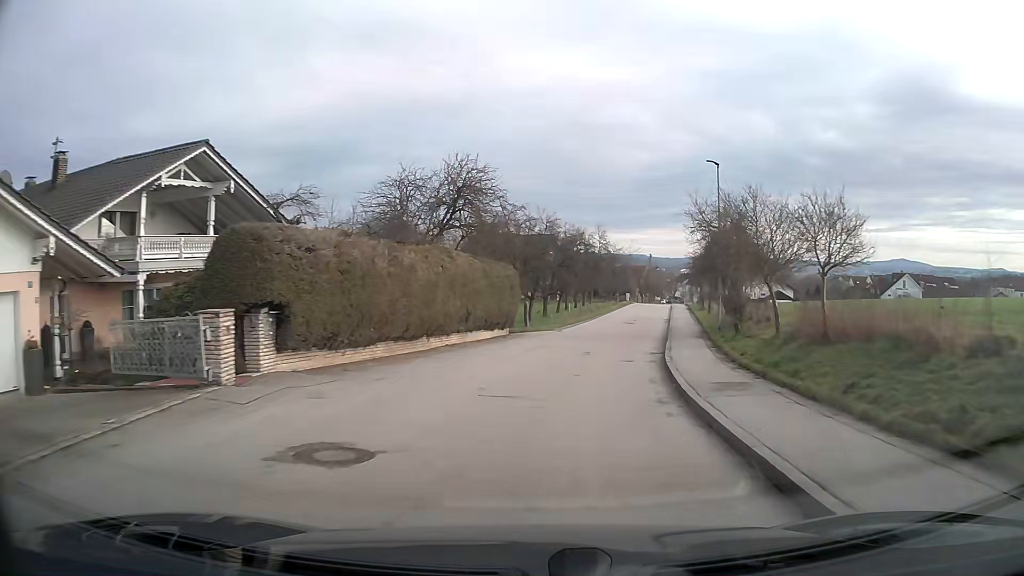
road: unclassified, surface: asphalt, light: Day
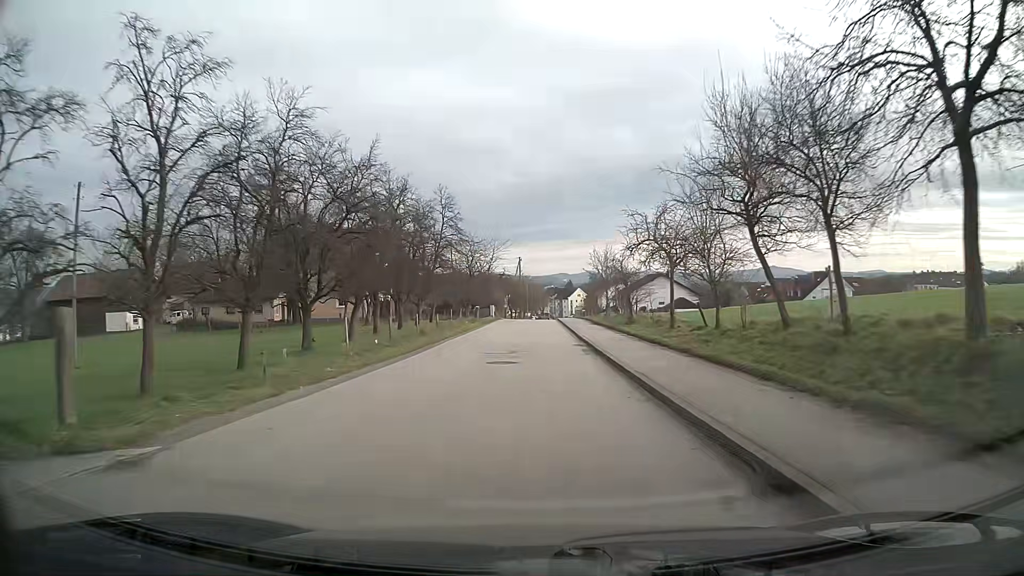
(+3.2, +28.6) m; +10°
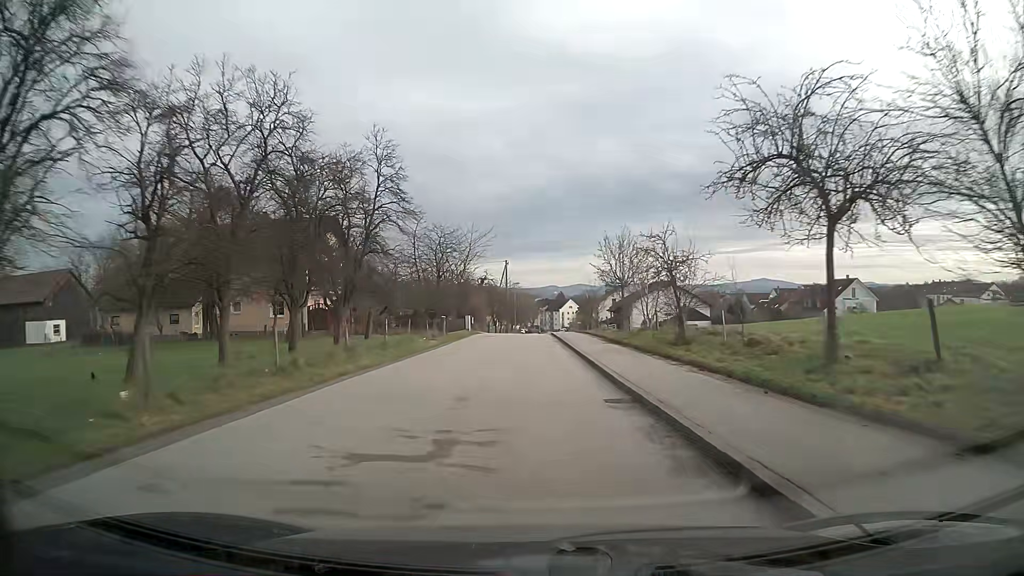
(+0.1, +14.8) m; +1°
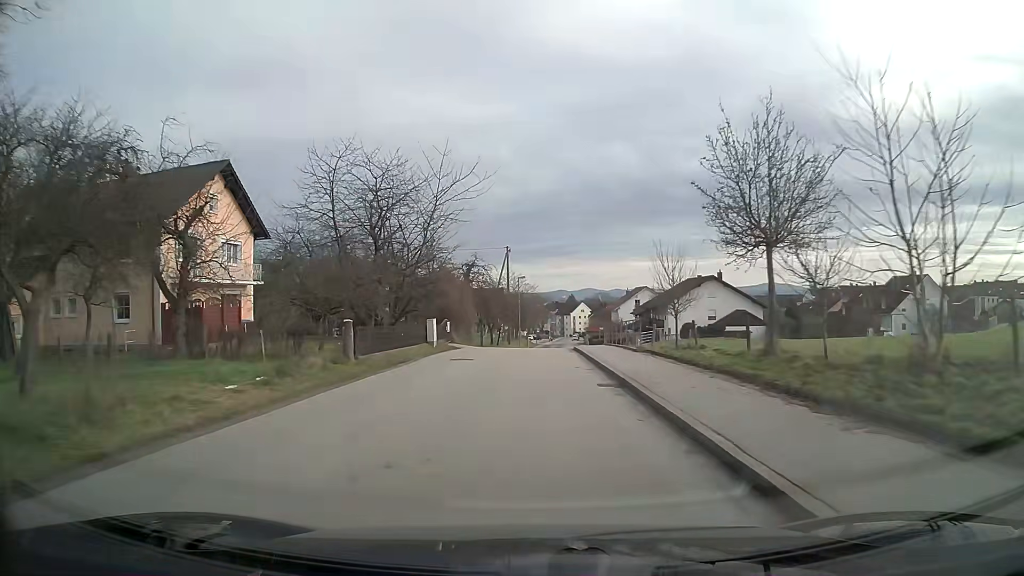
(-0.1, +22.2) m; -1°
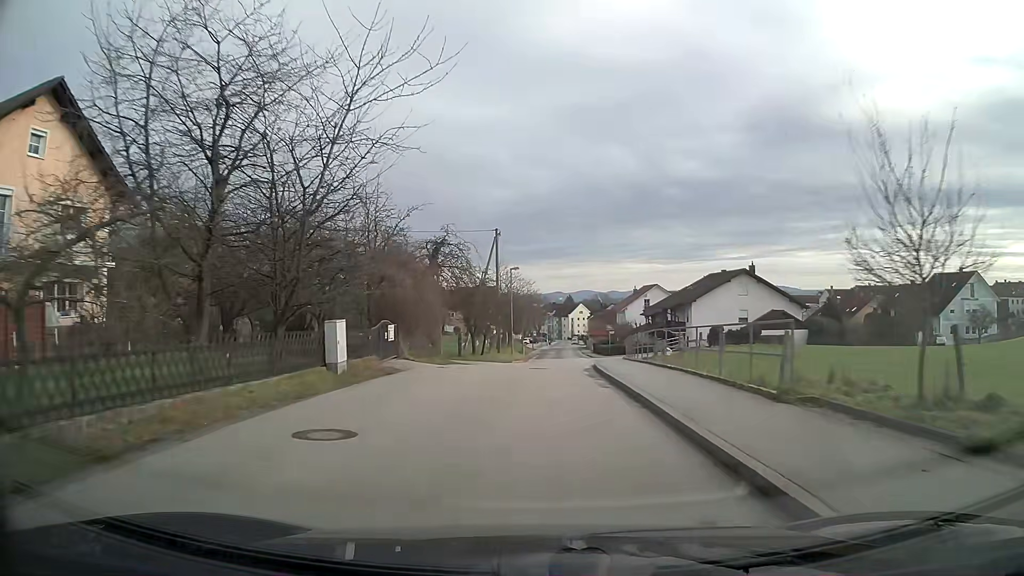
(0.0, +14.5) m; +1°
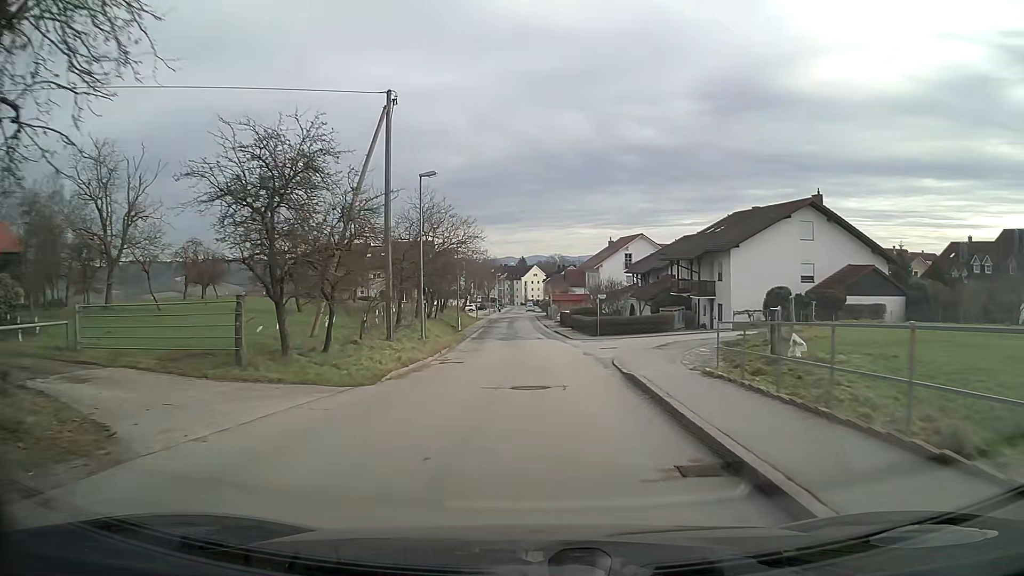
(+0.9, +27.8) m; +4°
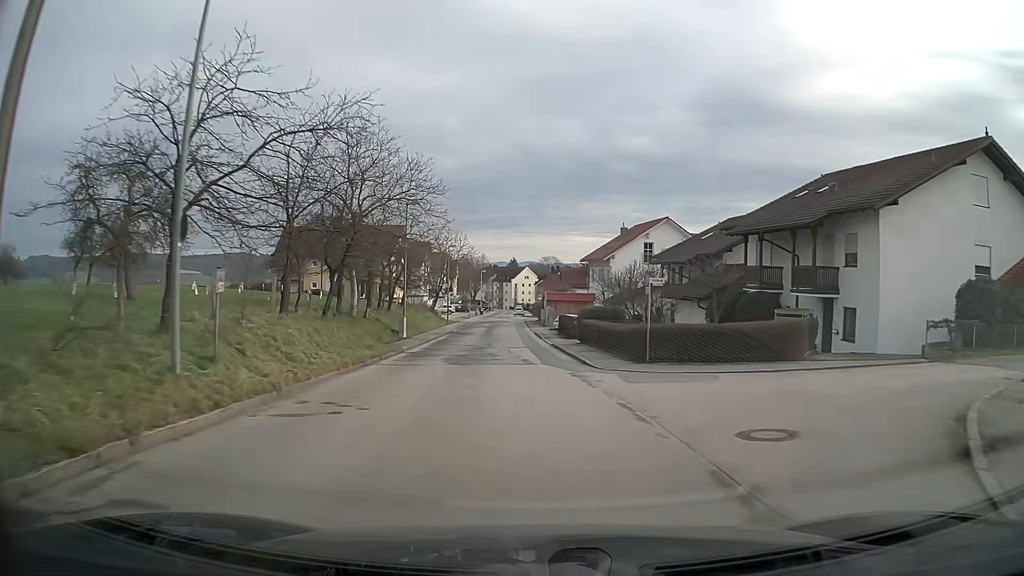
(+0.1, +20.7) m; 0°
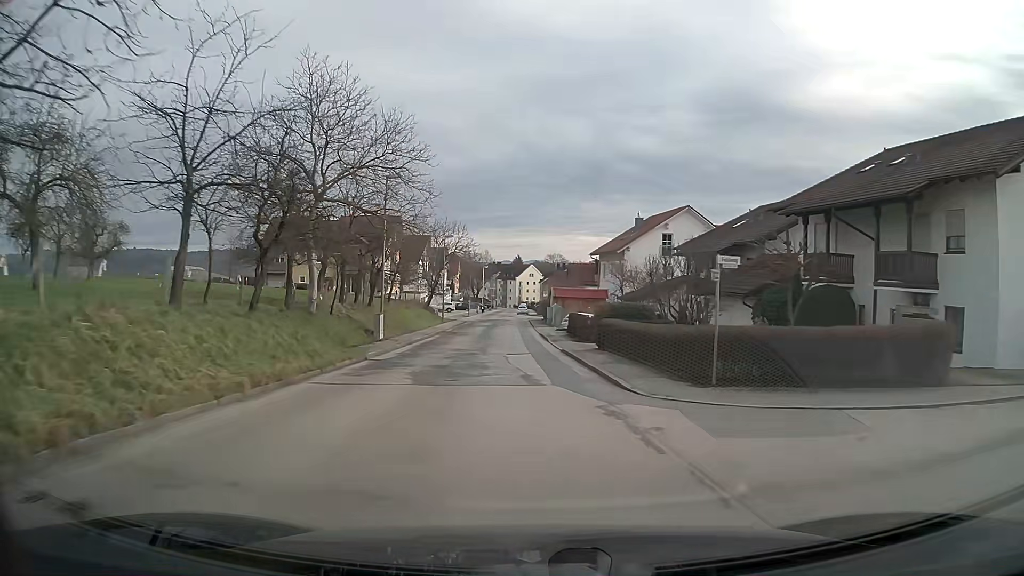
(0.0, +6.9) m; -1°
(0, +10) (0, +20) (-1, +30) (-1, +40) (-1, +50) (-1, +60) (-2, +70) (-1, +80) (+5, +87) (+15, +90) m
